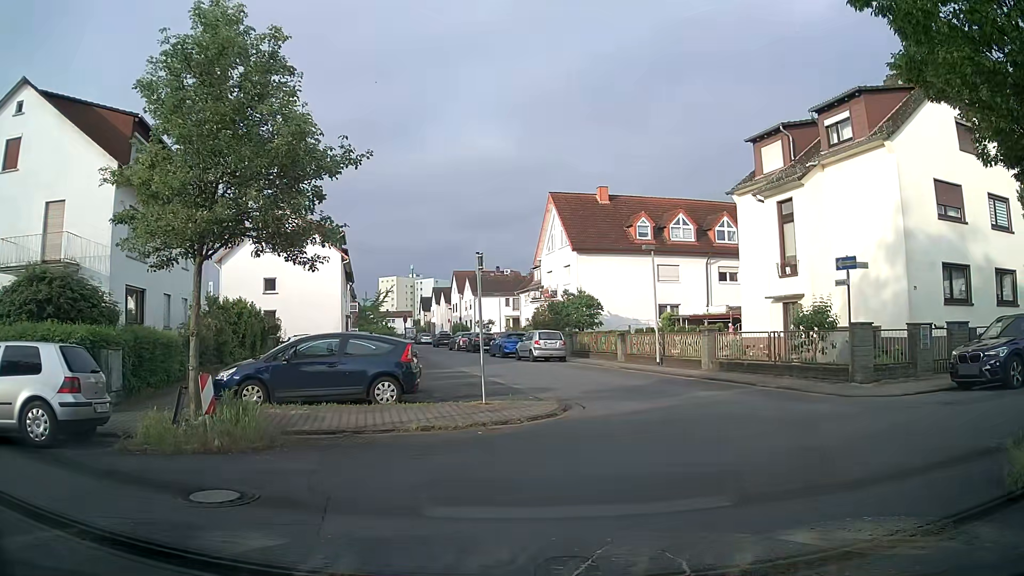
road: residential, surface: asphalt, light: Day
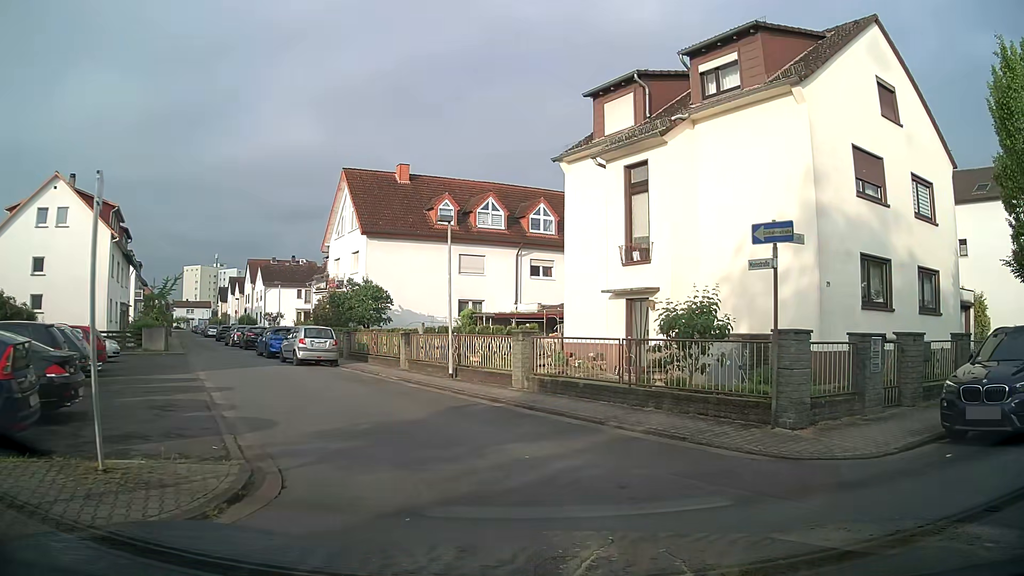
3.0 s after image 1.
(+0.9, +6.8) m; +17°
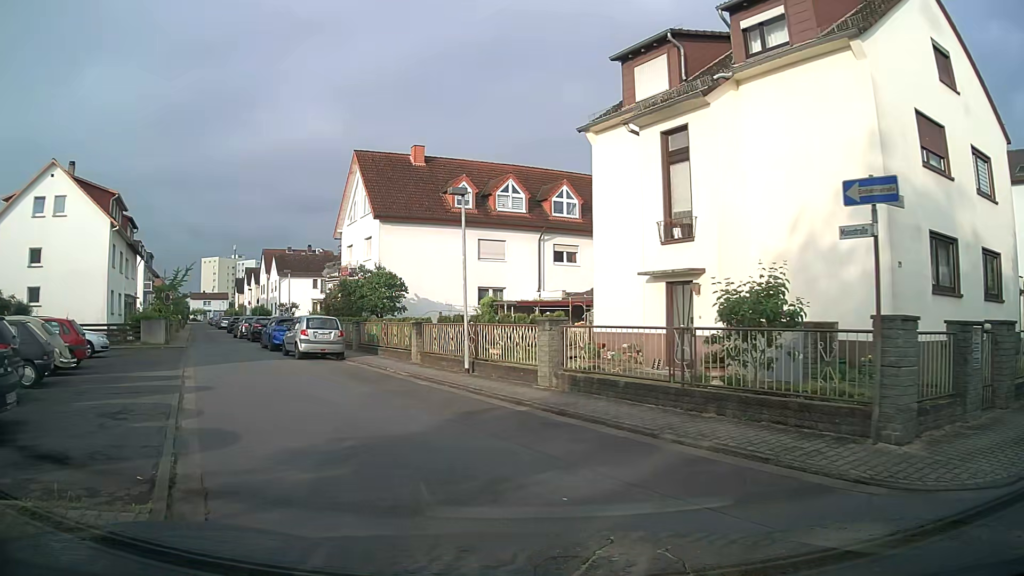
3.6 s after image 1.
(-0.1, +2.4) m; -3°
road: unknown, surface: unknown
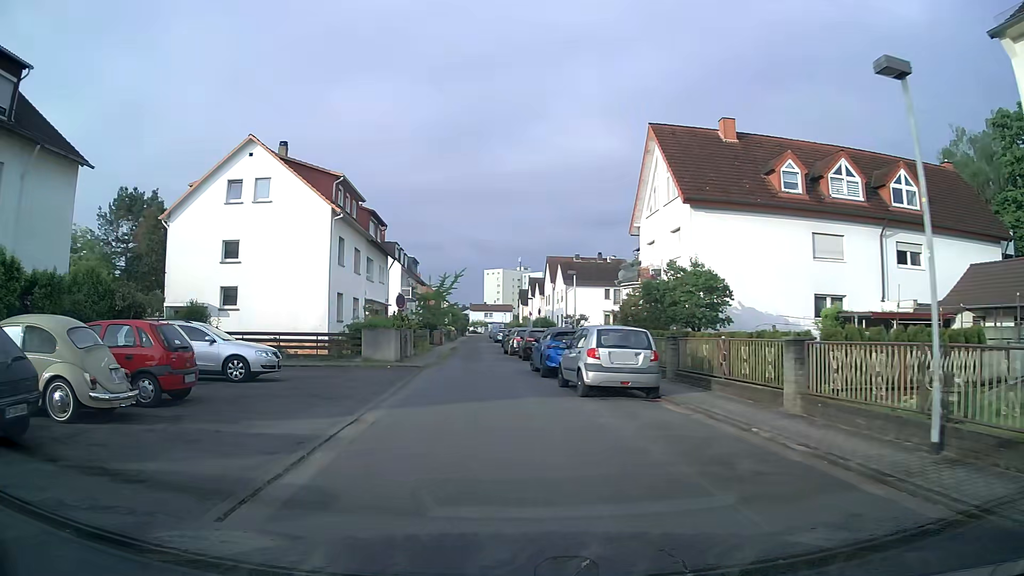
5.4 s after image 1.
(-2.1, +9.0) m; -25°
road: residential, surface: asphalt
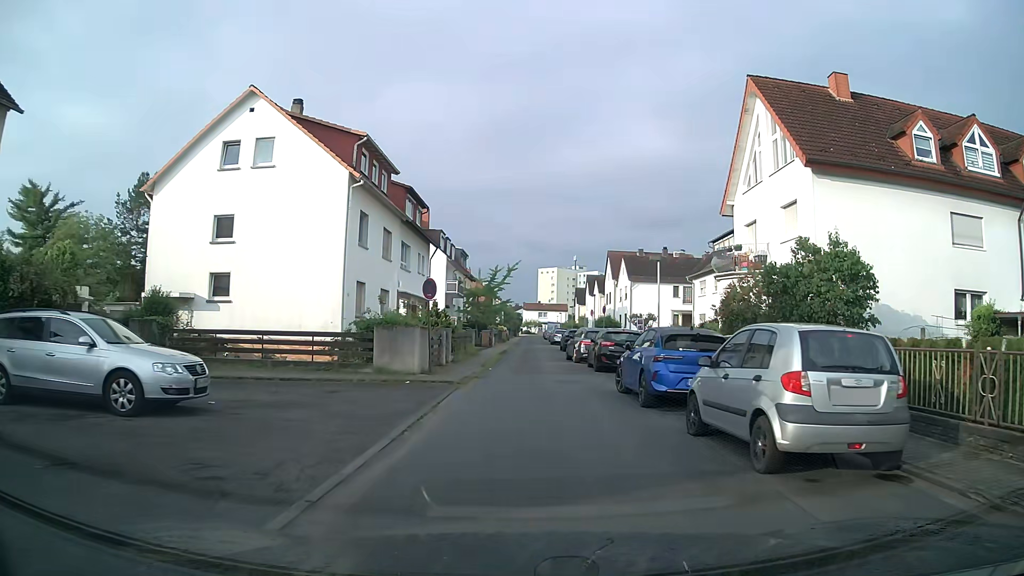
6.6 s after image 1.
(-0.4, +7.4) m; -4°
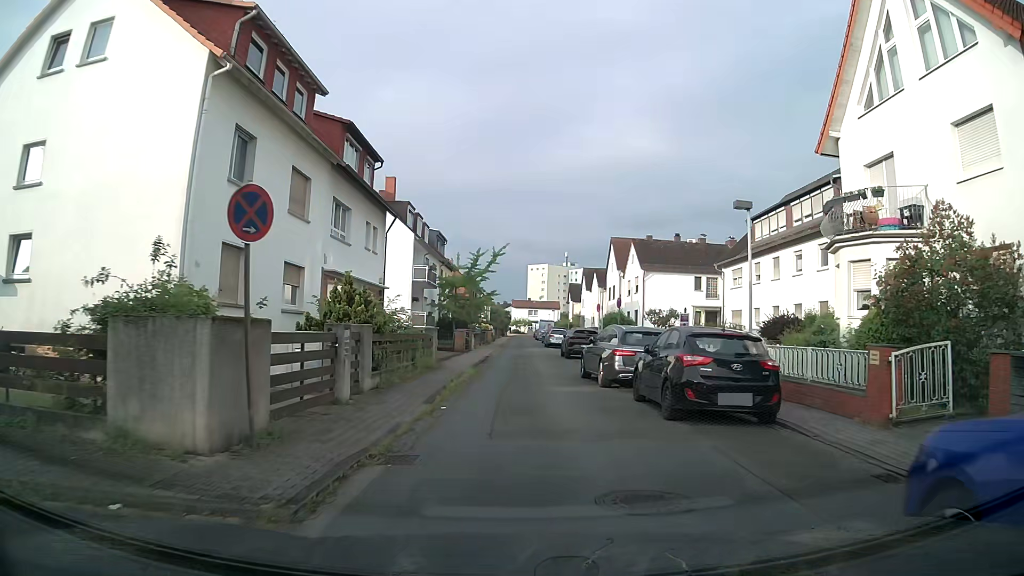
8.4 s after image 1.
(+0.1, +12.1) m; +1°
